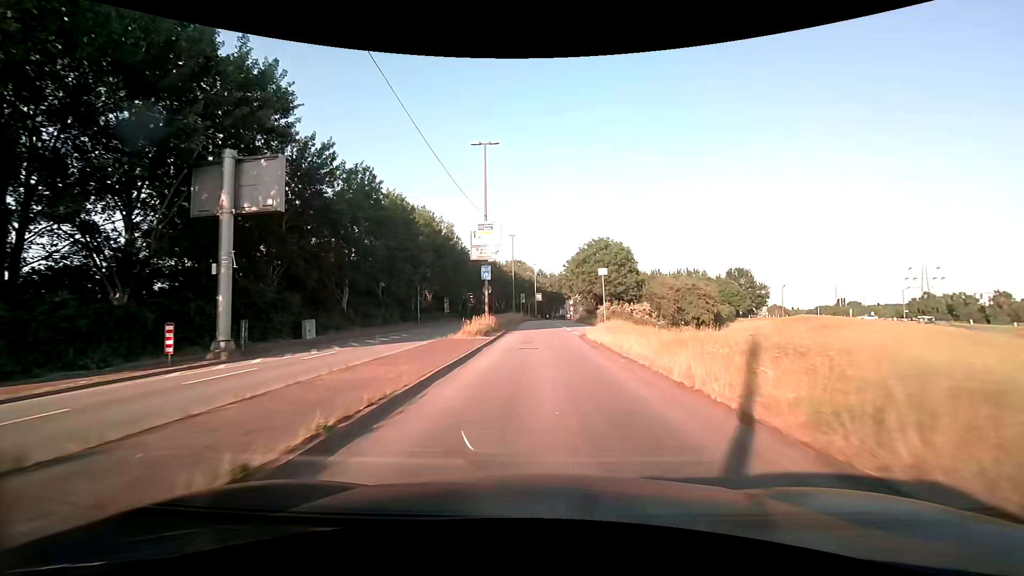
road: secondary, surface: asphalt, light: Day
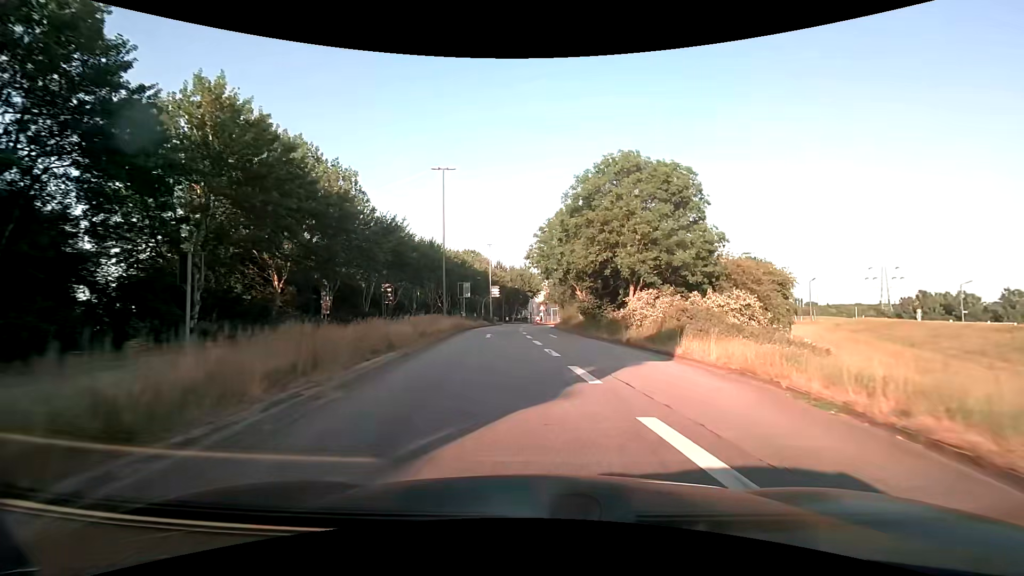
(+1.0, +34.9) m; +5°
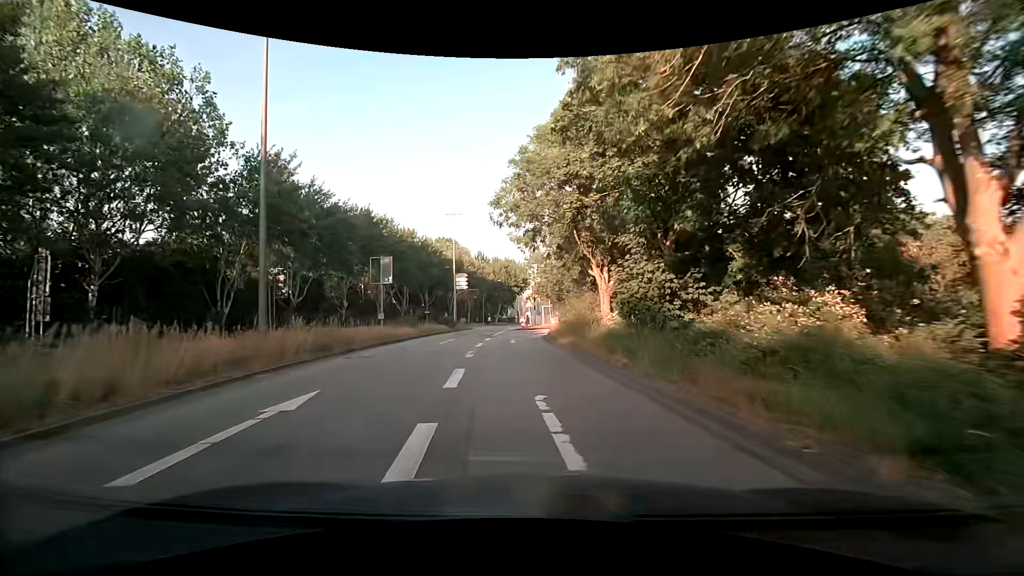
(+0.8, +24.0) m; +1°
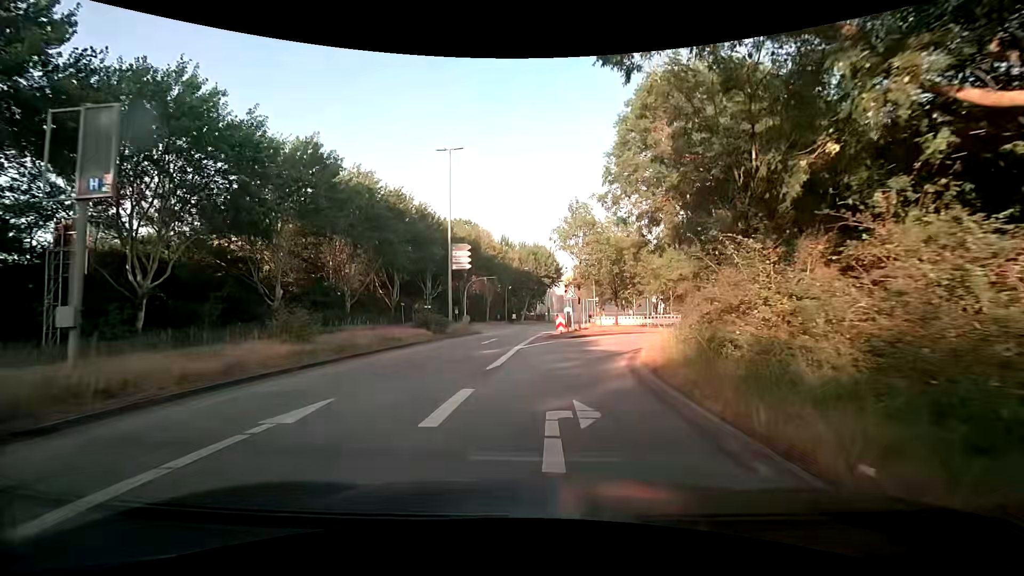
(-0.9, +21.0) m; -4°
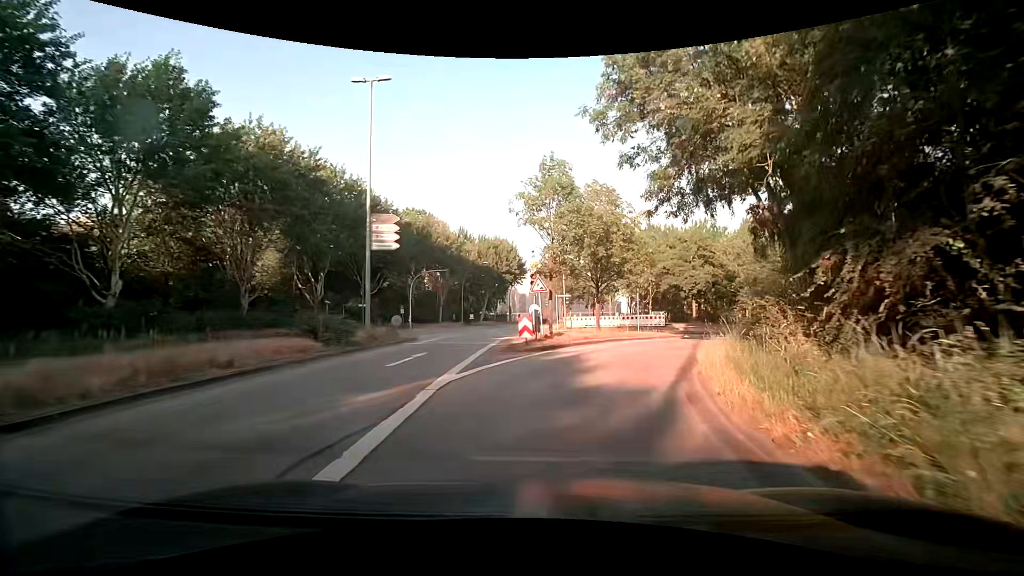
(+0.2, +9.8) m; +4°
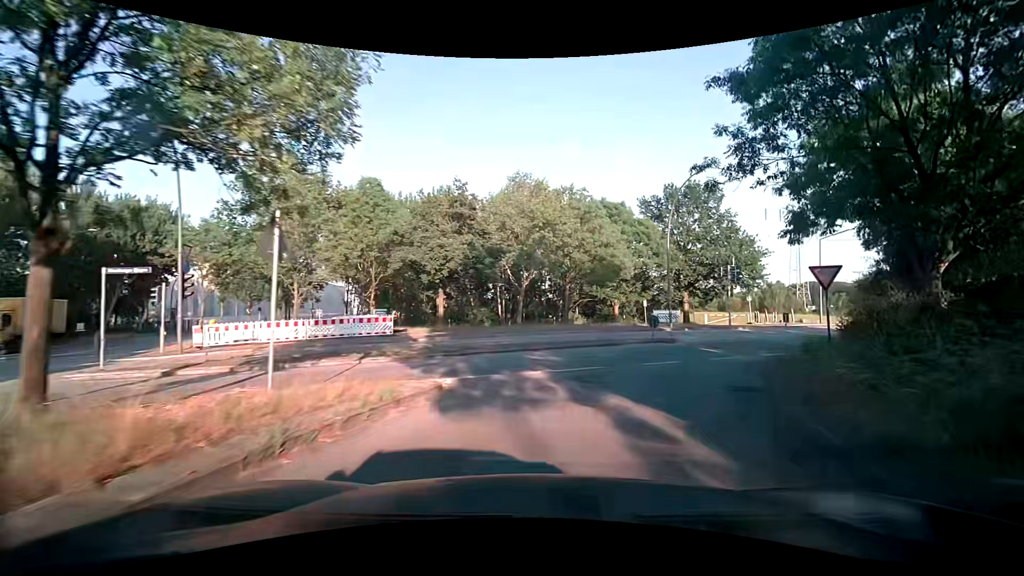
(+4.8, +22.0) m; +31°
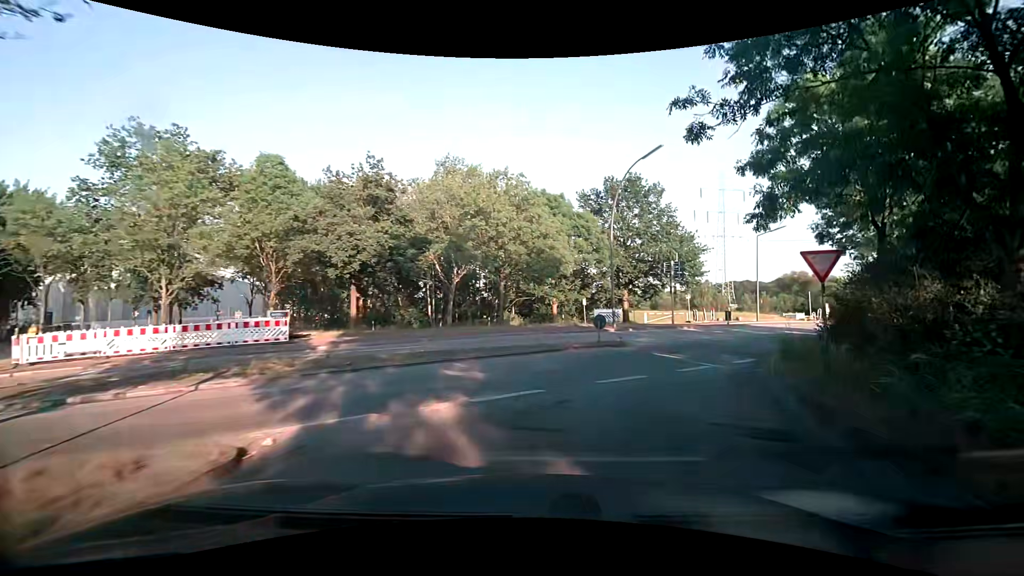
(+0.1, +4.0) m; +6°
